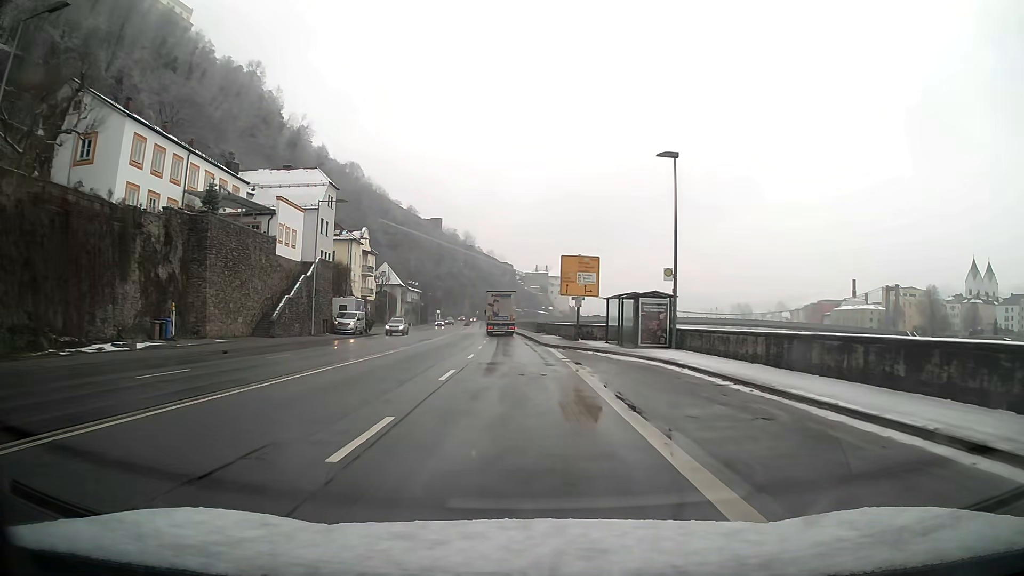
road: primary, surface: asphalt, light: Day
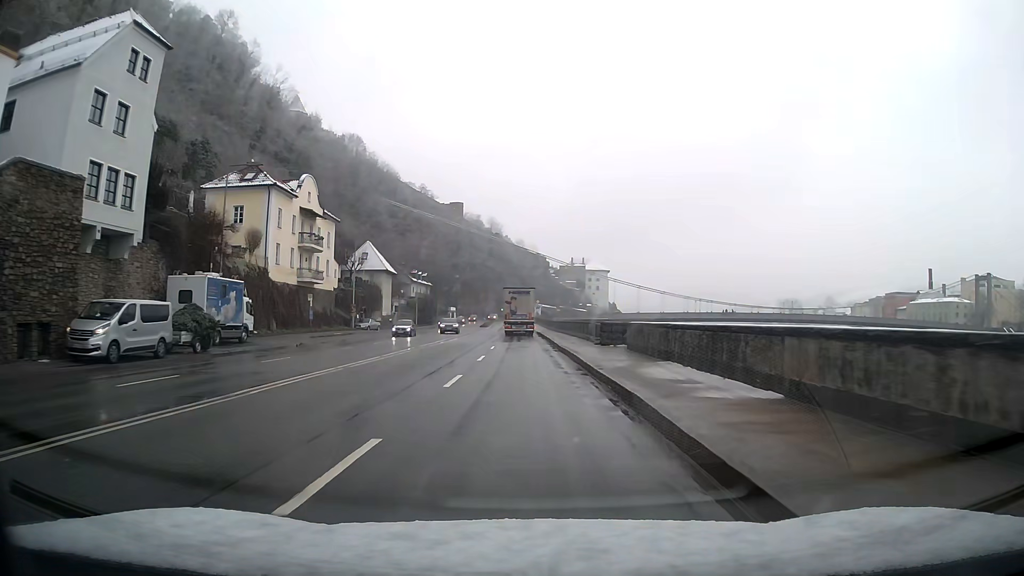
(-0.9, +38.0) m; -3°
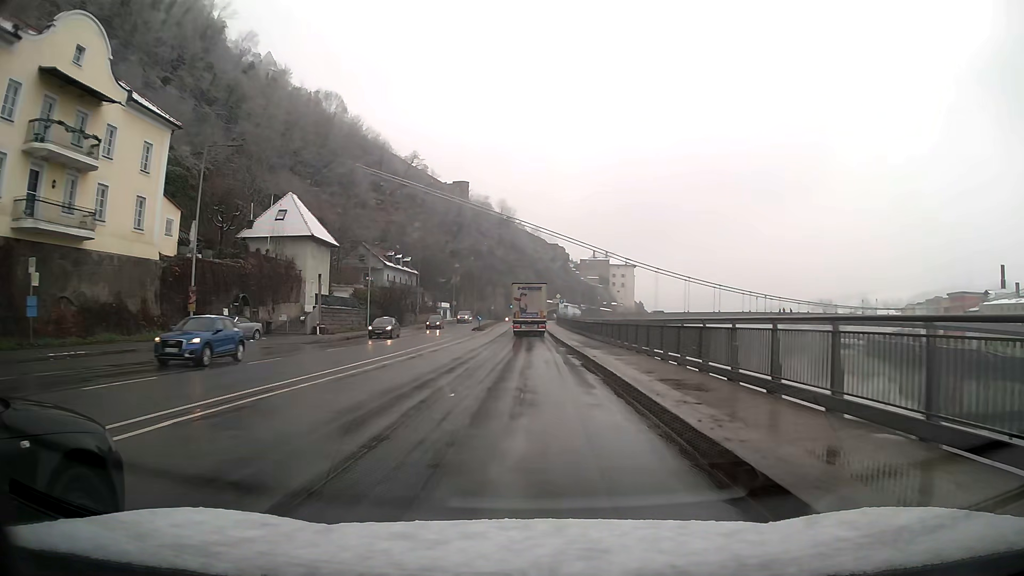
(-0.6, +38.0) m; -1°
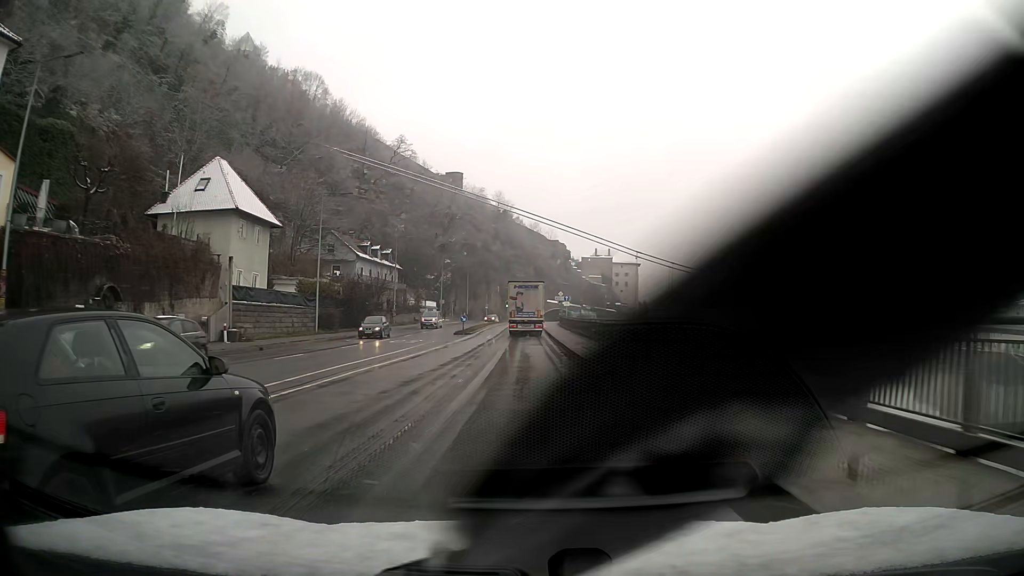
(0.0, +14.9) m; 0°
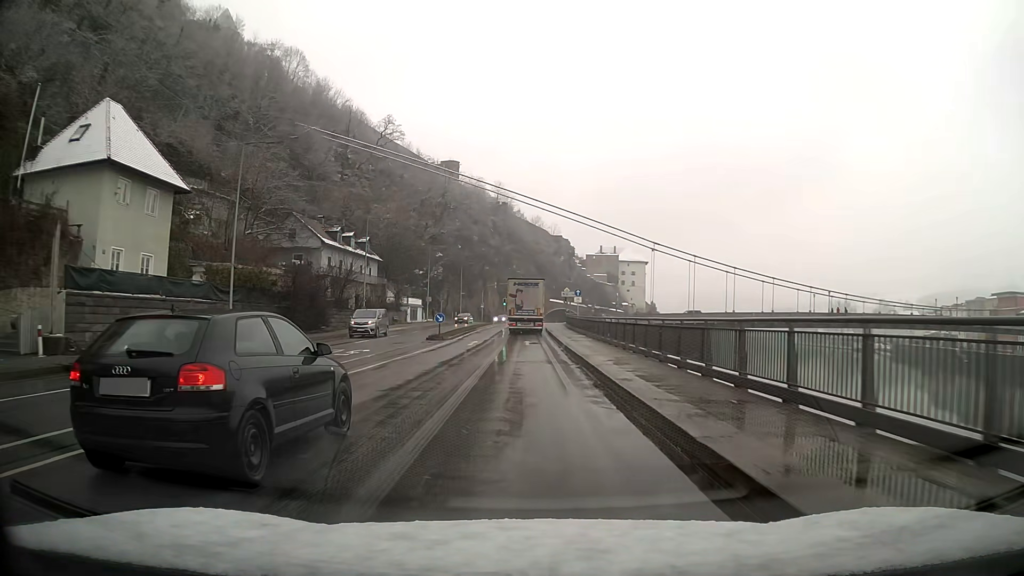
(0.0, +14.7) m; 0°
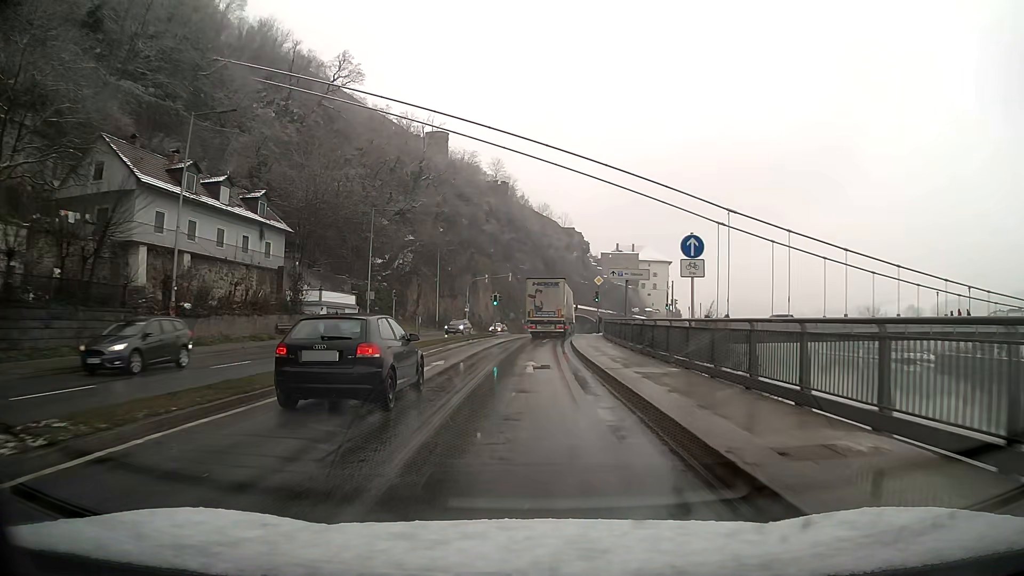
(-0.3, +36.0) m; 0°
